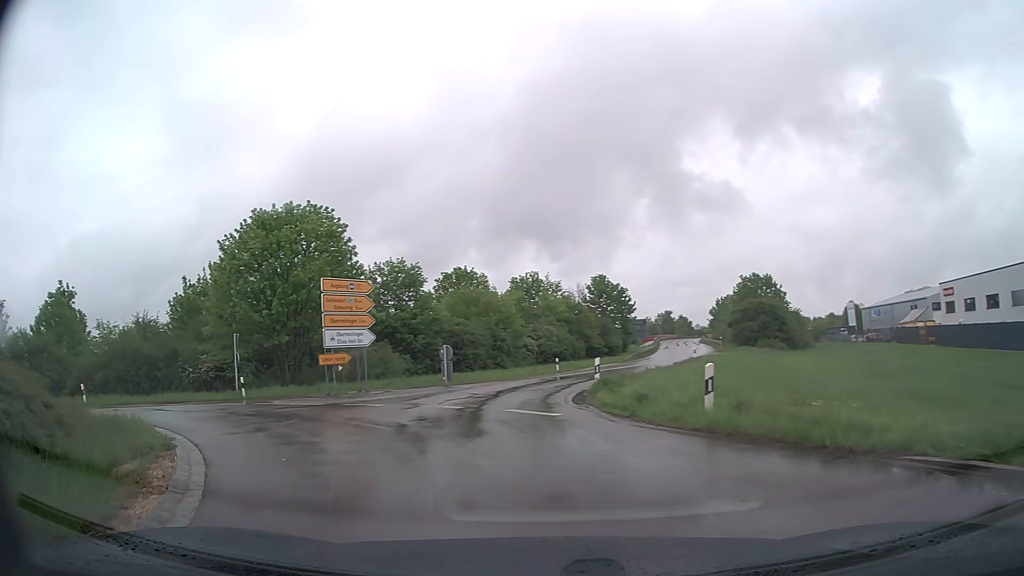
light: Day
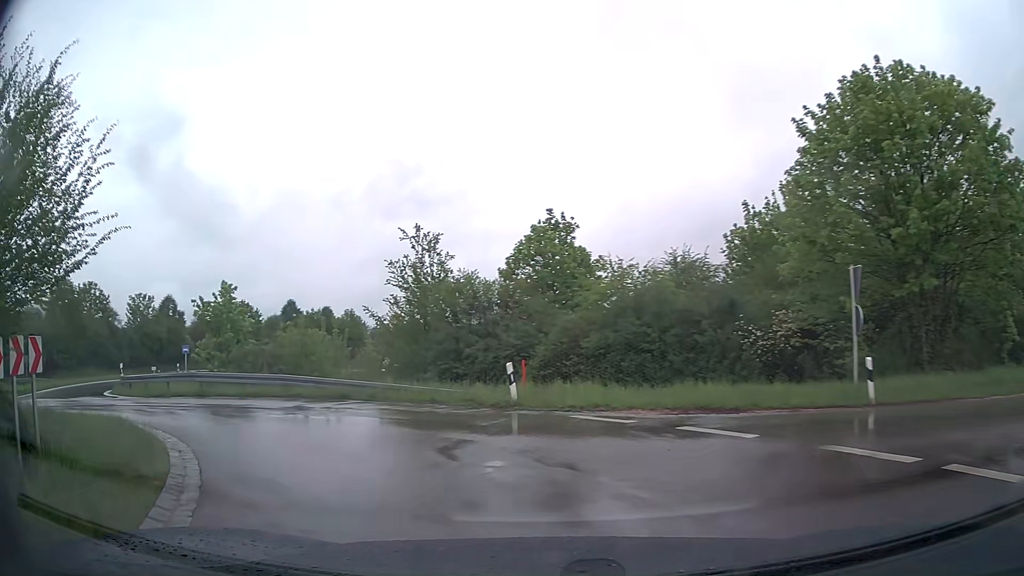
(-6.4, +14.0) m; -48°
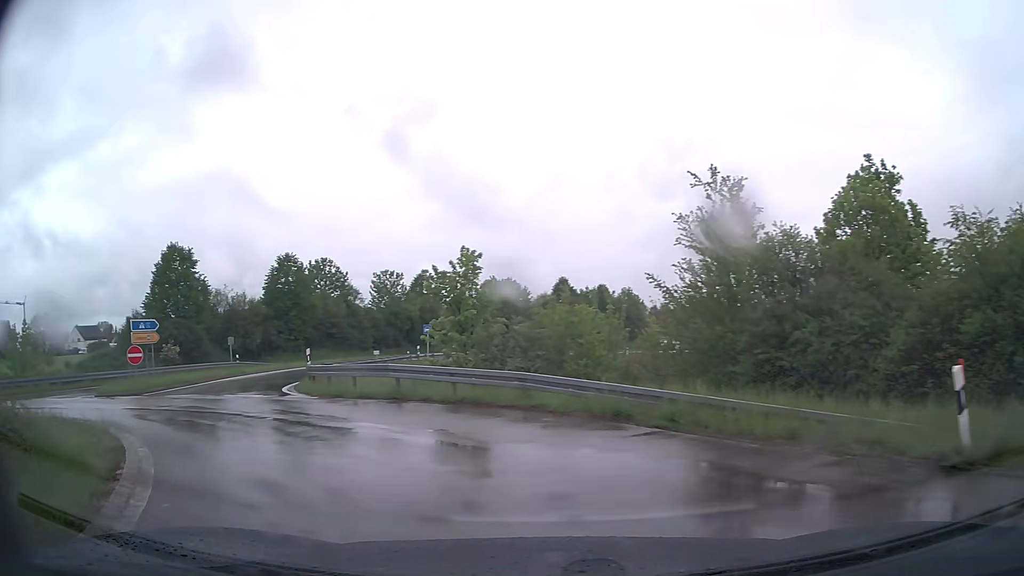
(-1.6, +7.8) m; -24°
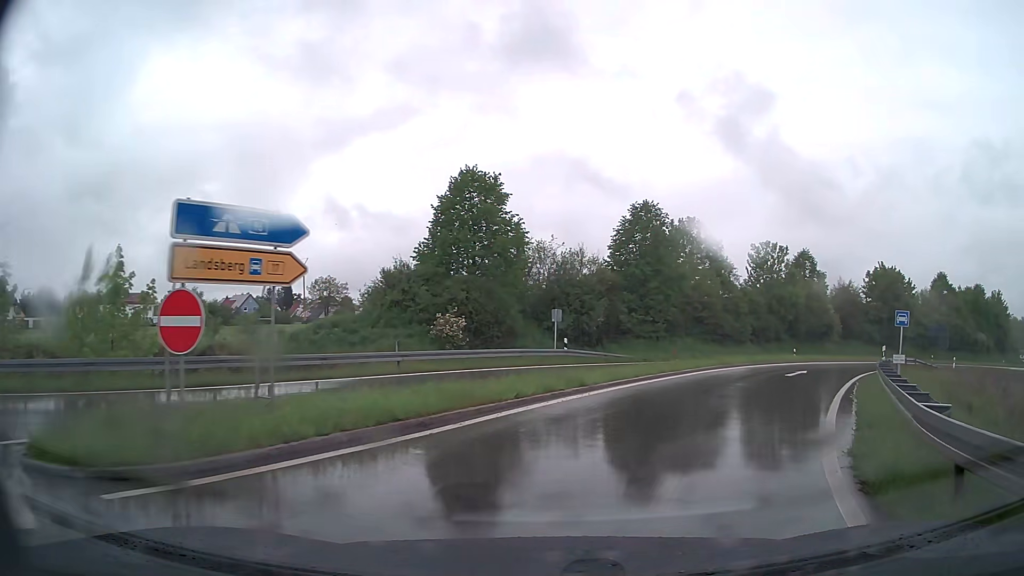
(-8.8, +18.9) m; -28°
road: trunk_link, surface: asphalt
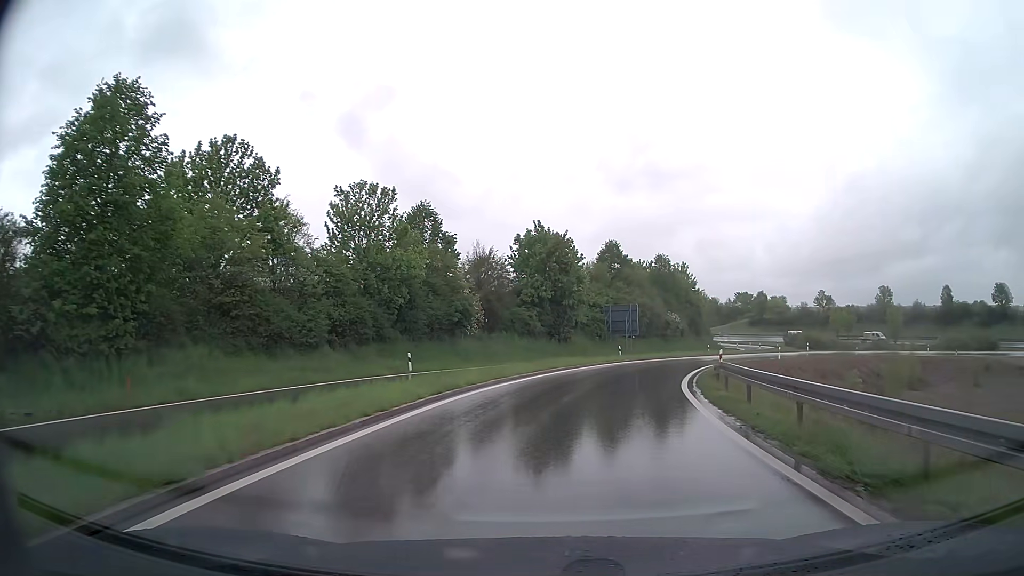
(+8.8, +25.4) m; +32°
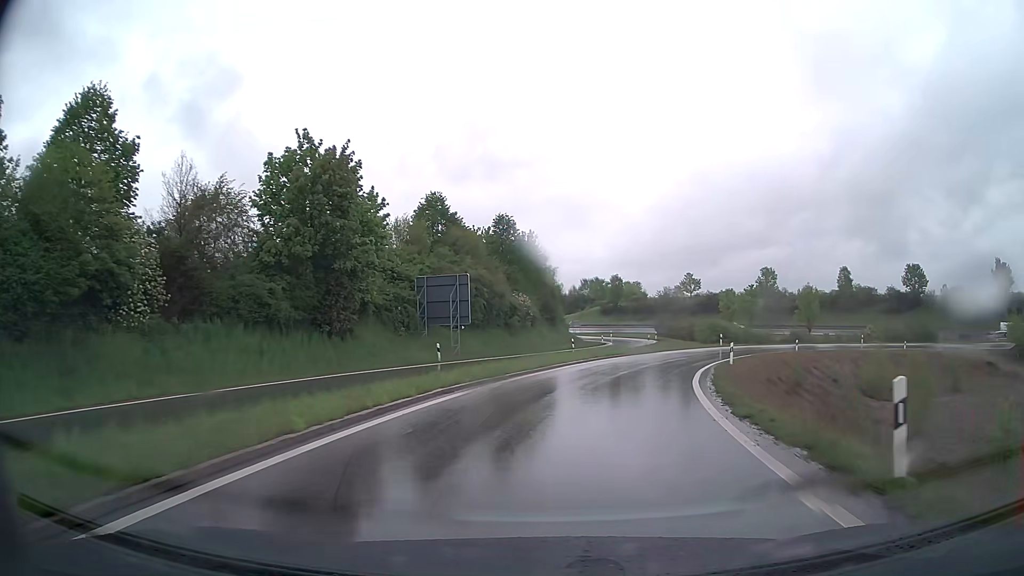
(+3.4, +26.8) m; +14°
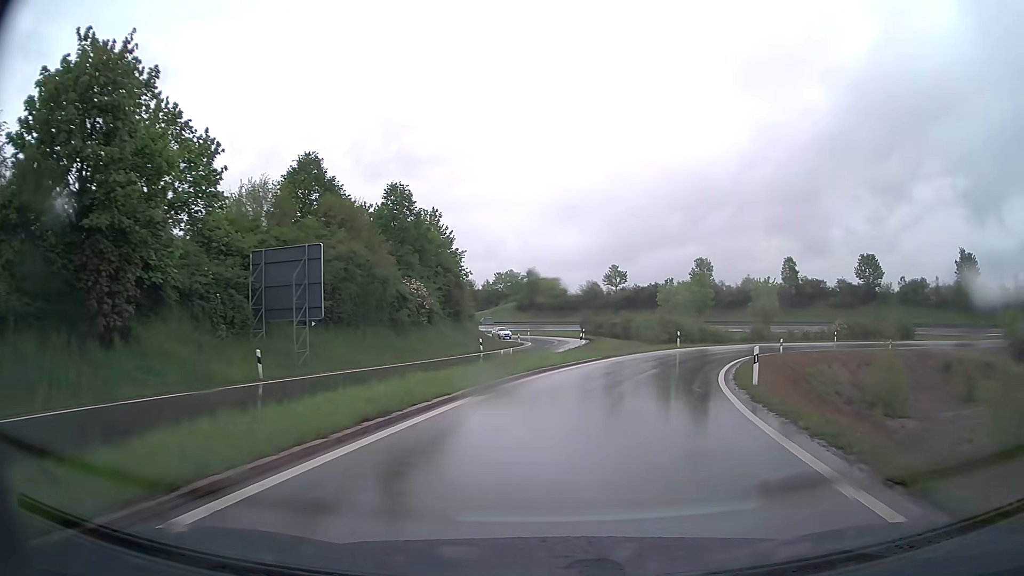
(+0.8, +14.6) m; +7°
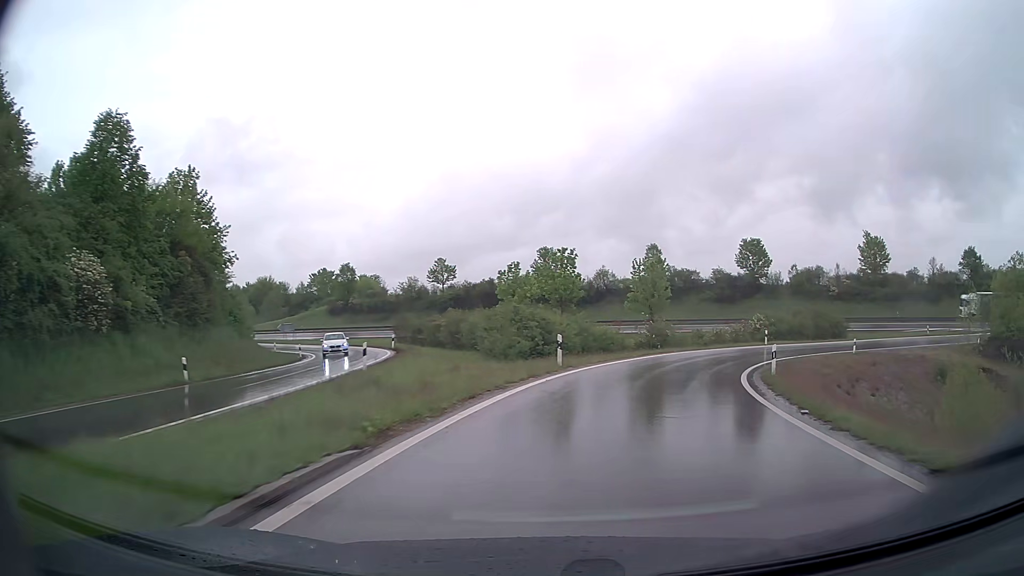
(+2.4, +22.4) m; +14°
(+1, +10) (+3, +20) (+7, +29) (+12, +38) (+18, +45) (+26, +51) (+35, +56) (+45, +58) (+55, +59) (+65, +59) m
